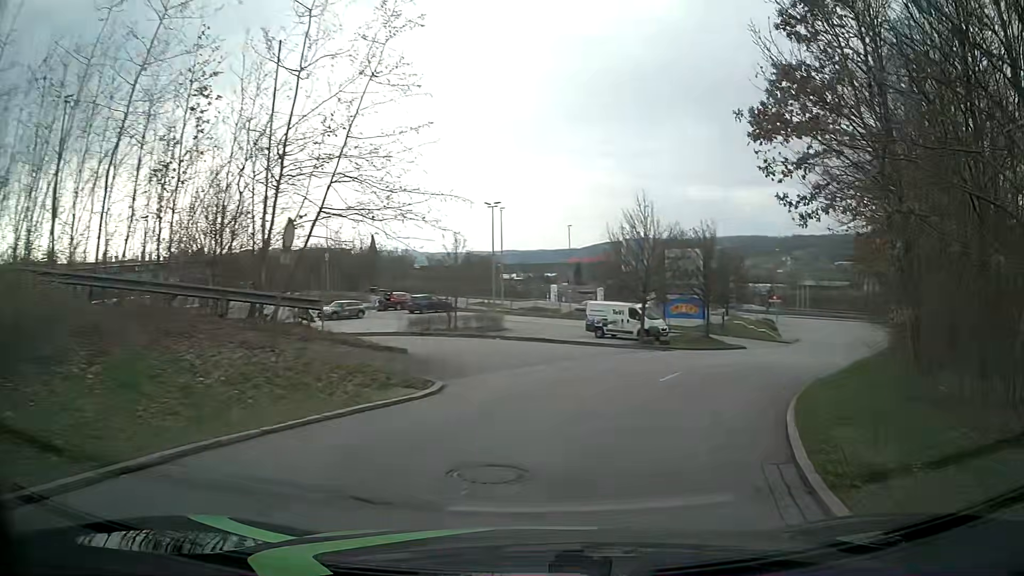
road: tertiary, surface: asphalt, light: Day
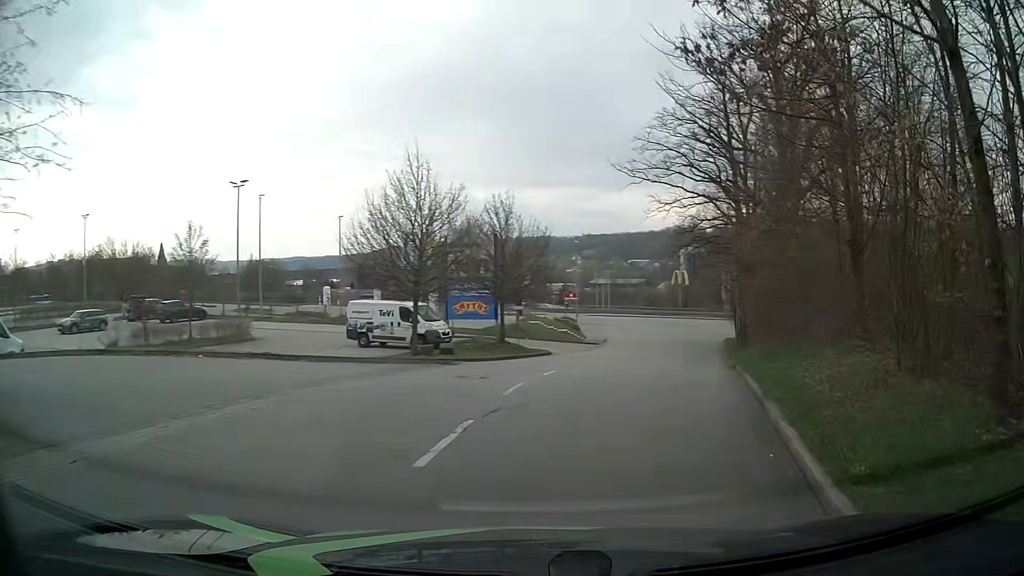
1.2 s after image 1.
(+1.4, +9.0) m; +17°
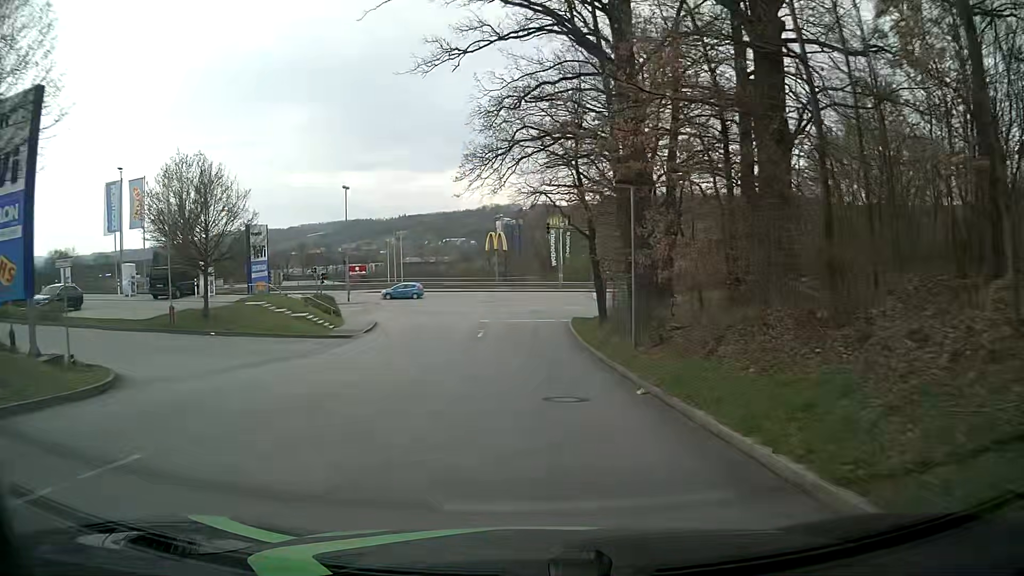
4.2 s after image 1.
(+5.7, +25.9) m; +16°
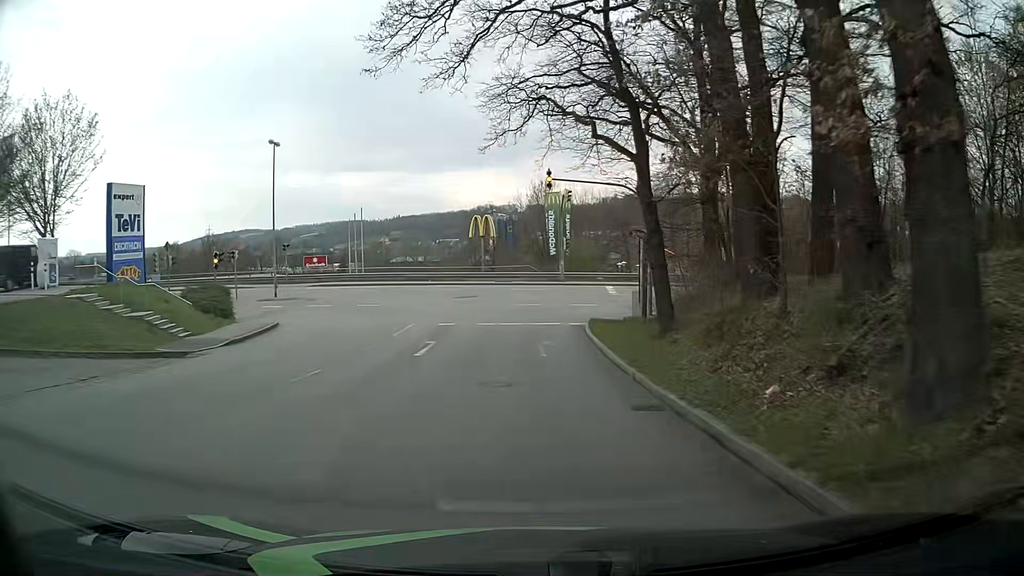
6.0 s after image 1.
(+0.2, +16.4) m; +1°
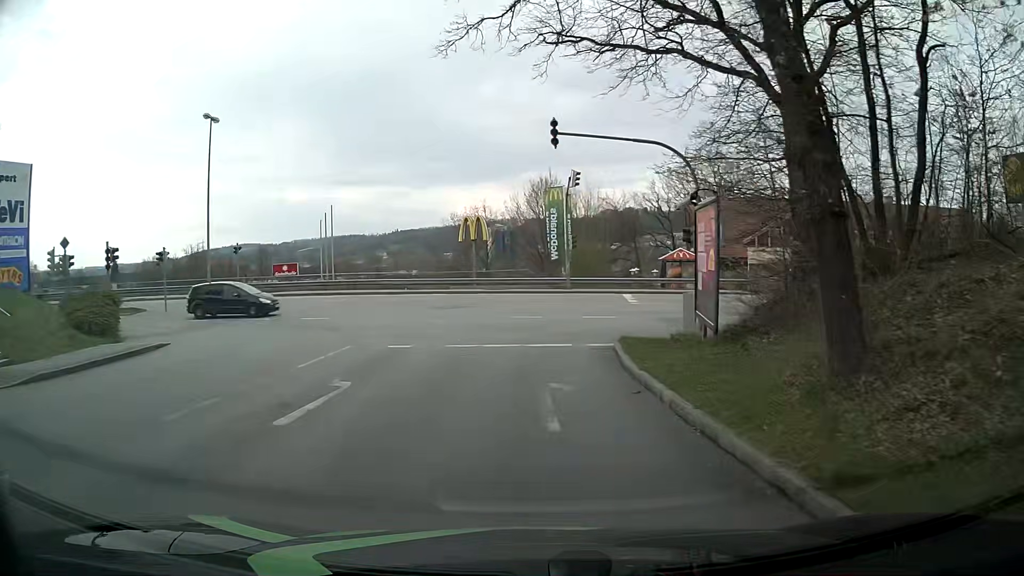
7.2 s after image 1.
(-0.1, +9.3) m; -1°
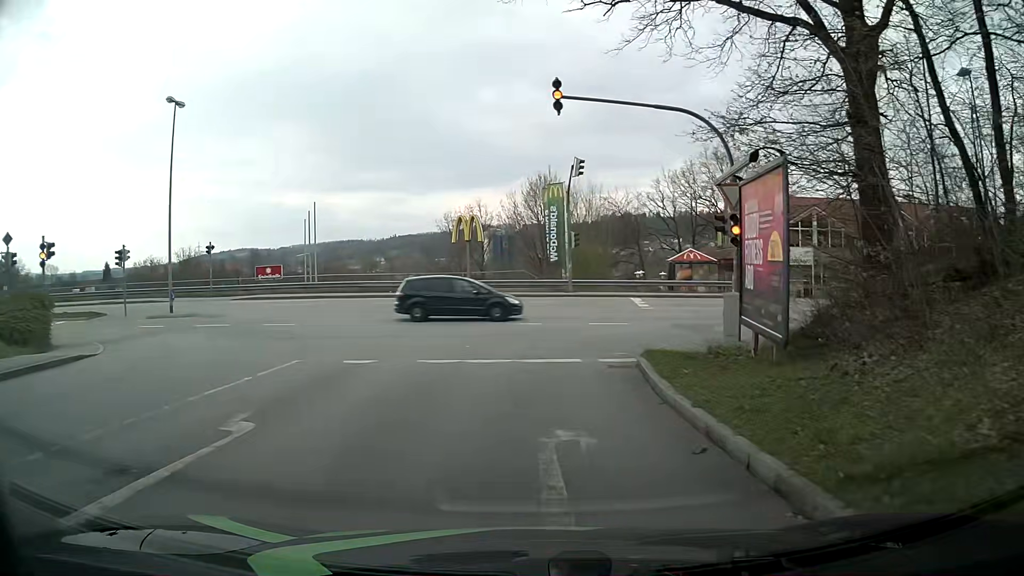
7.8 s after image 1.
(+0.1, +3.9) m; +1°
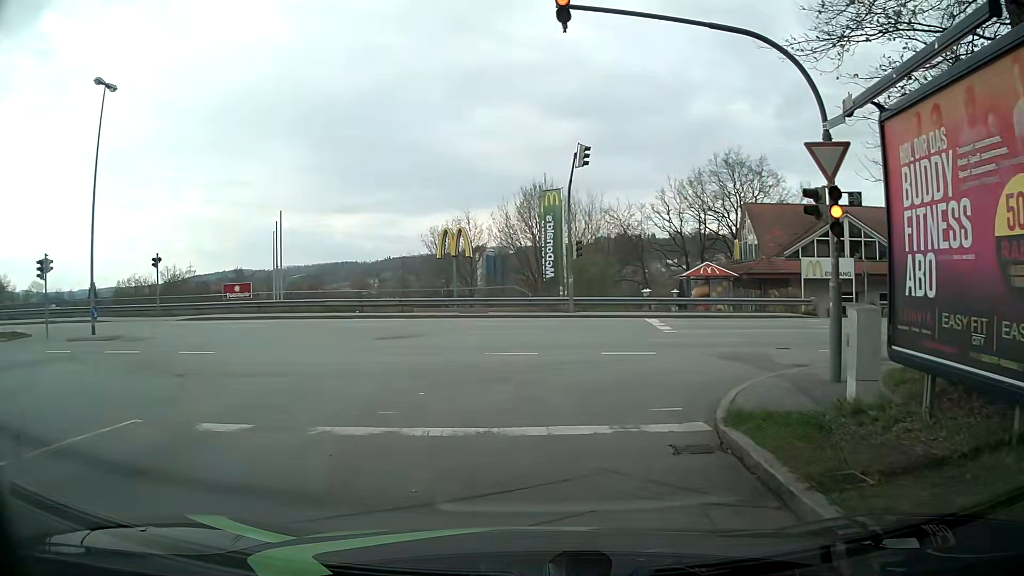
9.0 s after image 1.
(0.0, +6.0) m; +1°
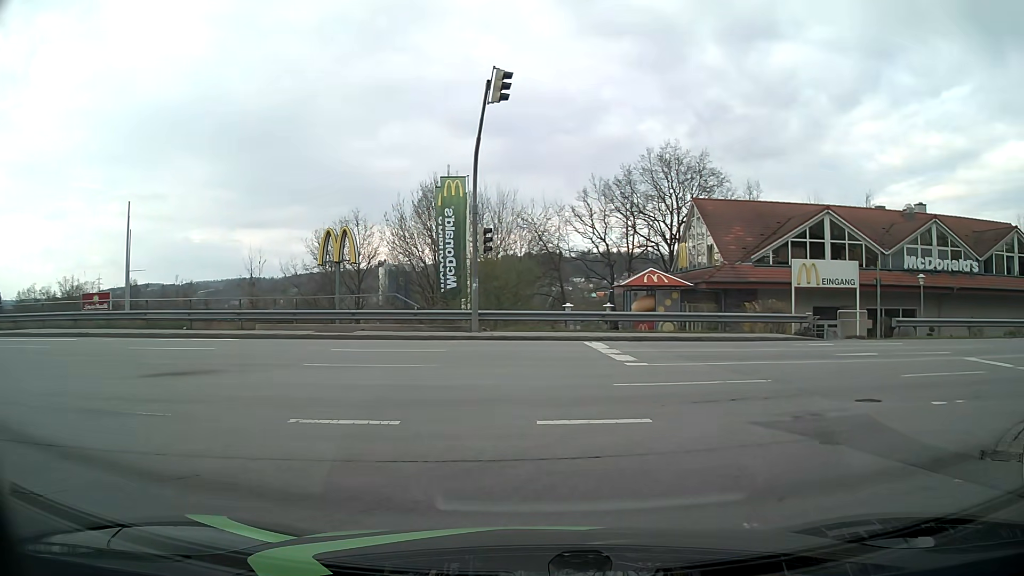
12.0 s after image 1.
(+0.2, +9.2) m; +9°
